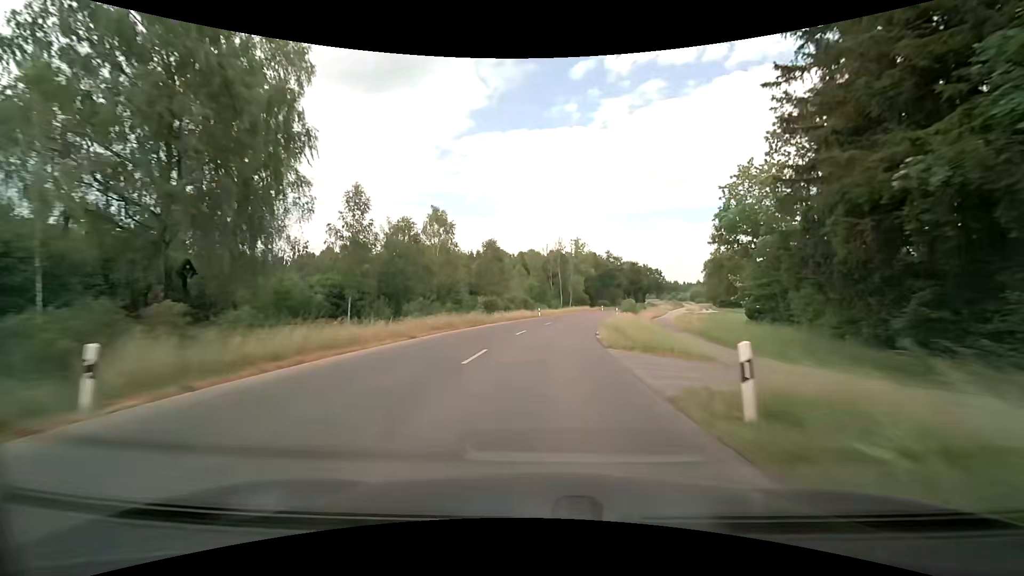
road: tertiary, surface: asphalt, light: Day
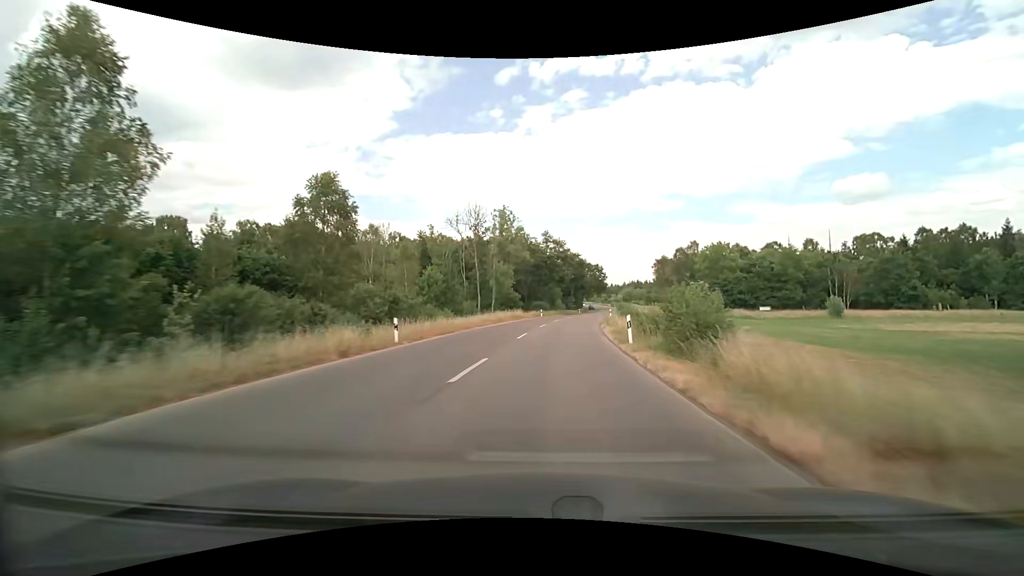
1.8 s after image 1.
(+2.7, +38.2) m; +9°
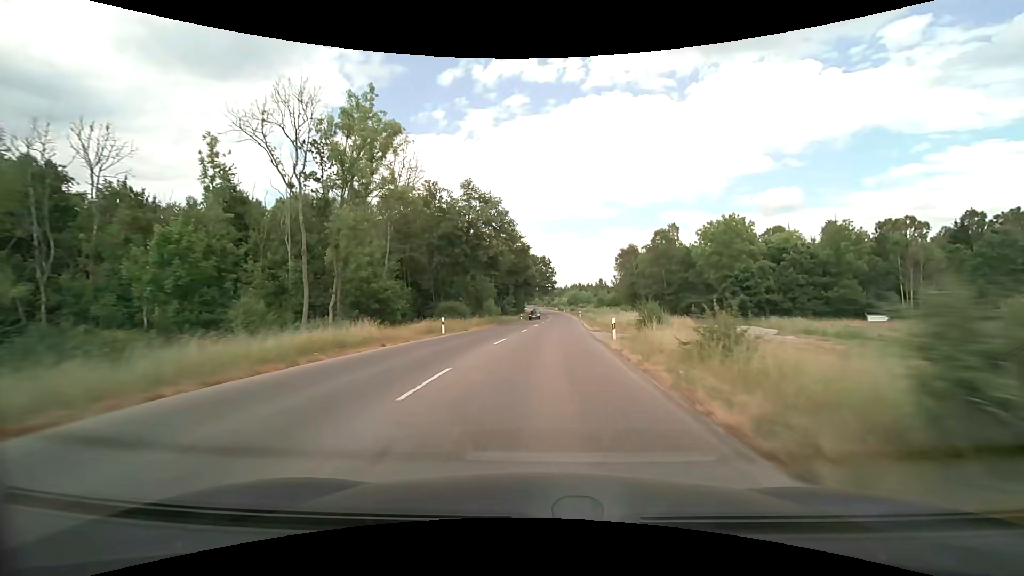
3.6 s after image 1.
(+2.7, +37.3) m; +7°
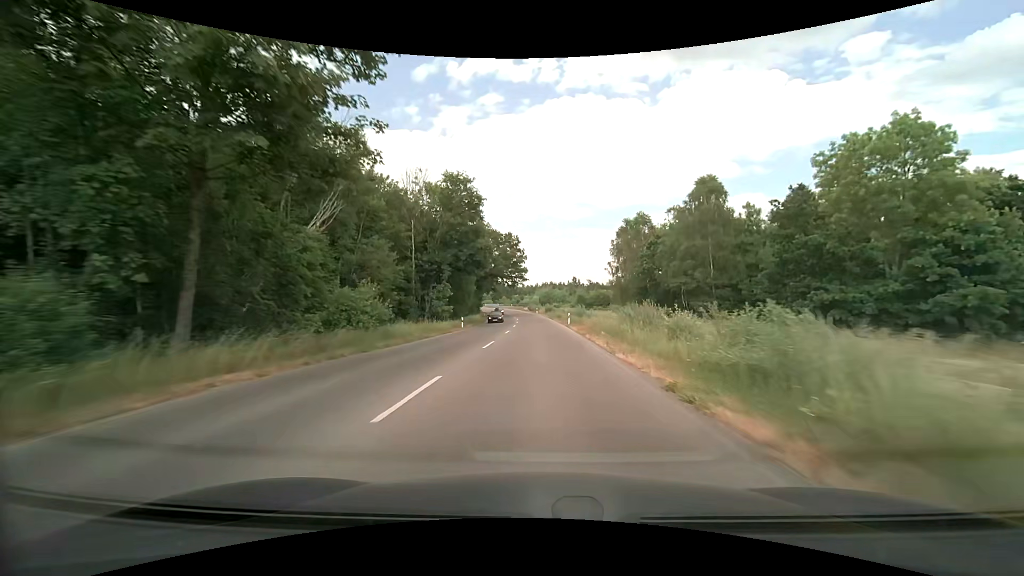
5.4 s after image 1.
(+1.4, +36.9) m; +3°
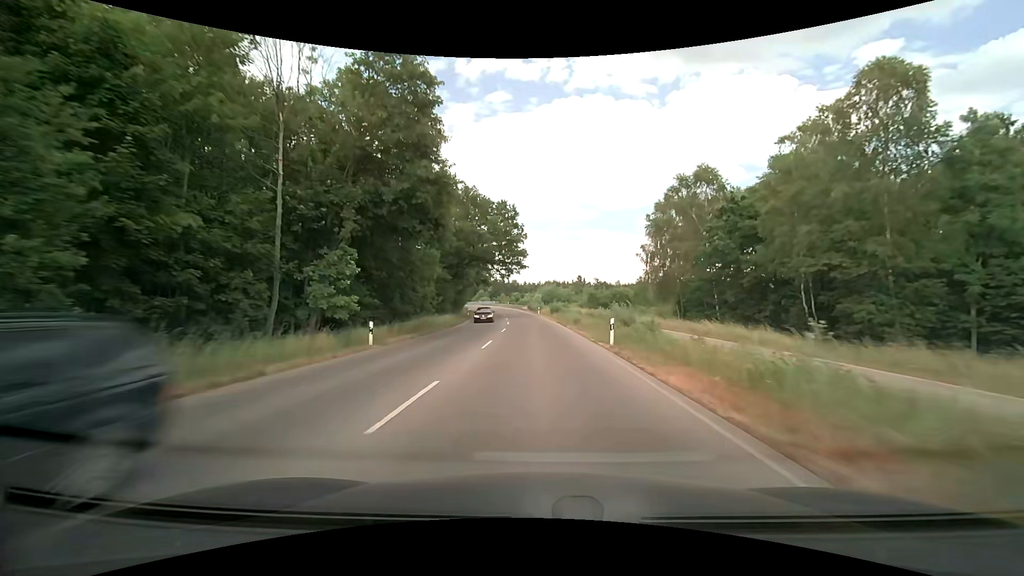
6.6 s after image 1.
(+0.1, +24.6) m; 0°
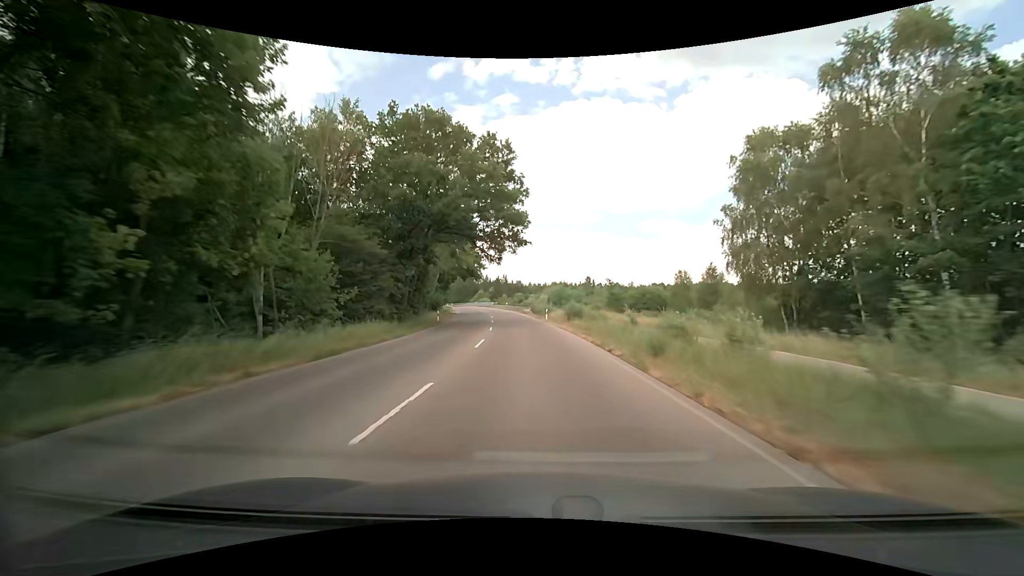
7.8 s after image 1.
(-0.1, +24.4) m; -1°
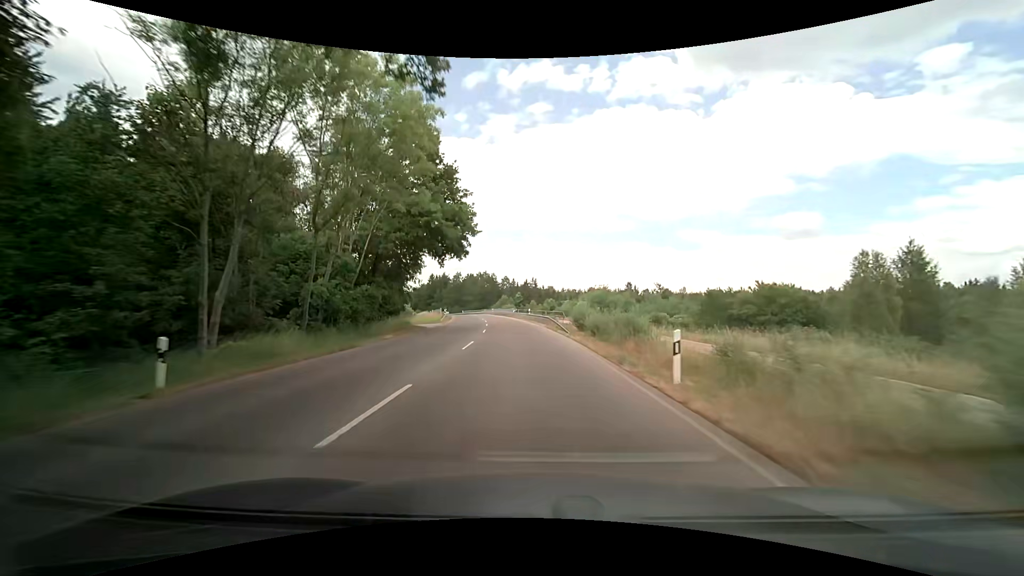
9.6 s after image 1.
(-0.9, +36.1) m; -3°
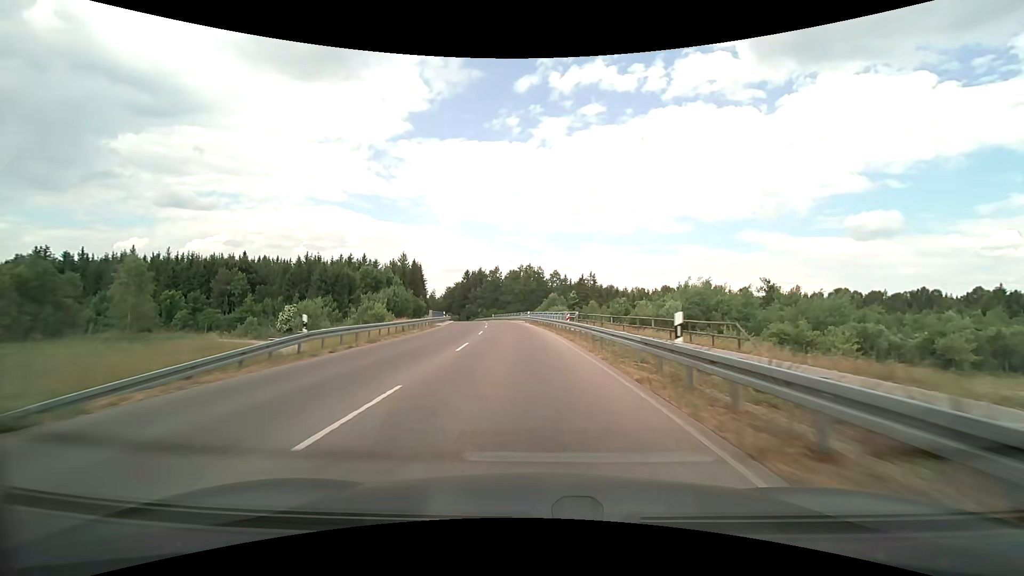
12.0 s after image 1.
(-2.2, +48.3) m; -6°
(0, +10) (0, +20) (-1, +30) (-2, +40) (-3, +50) (-4, +60) (-5, +70) (-6, +80) (-8, +90) (-10, +99) m
